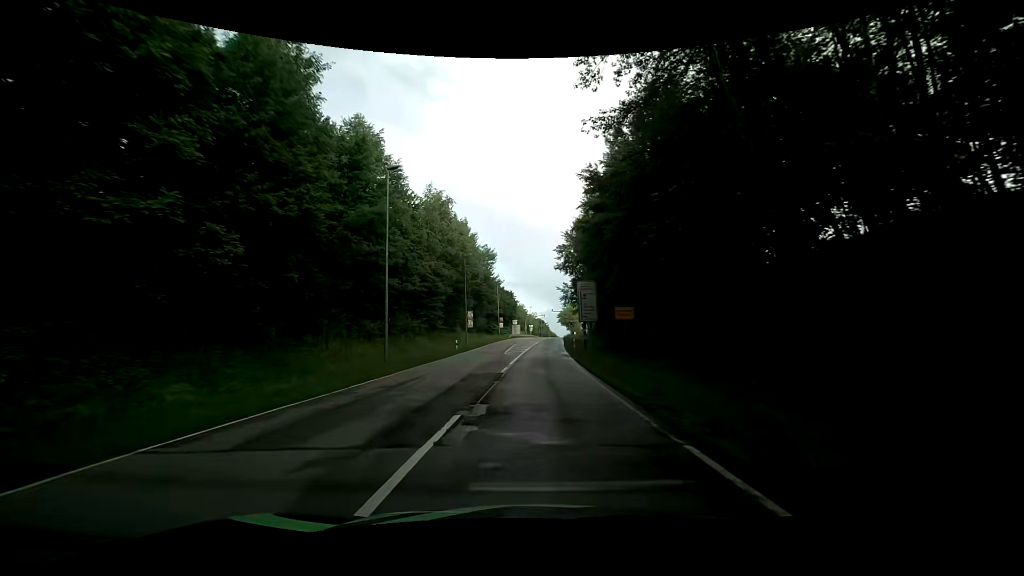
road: secondary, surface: asphalt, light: Day
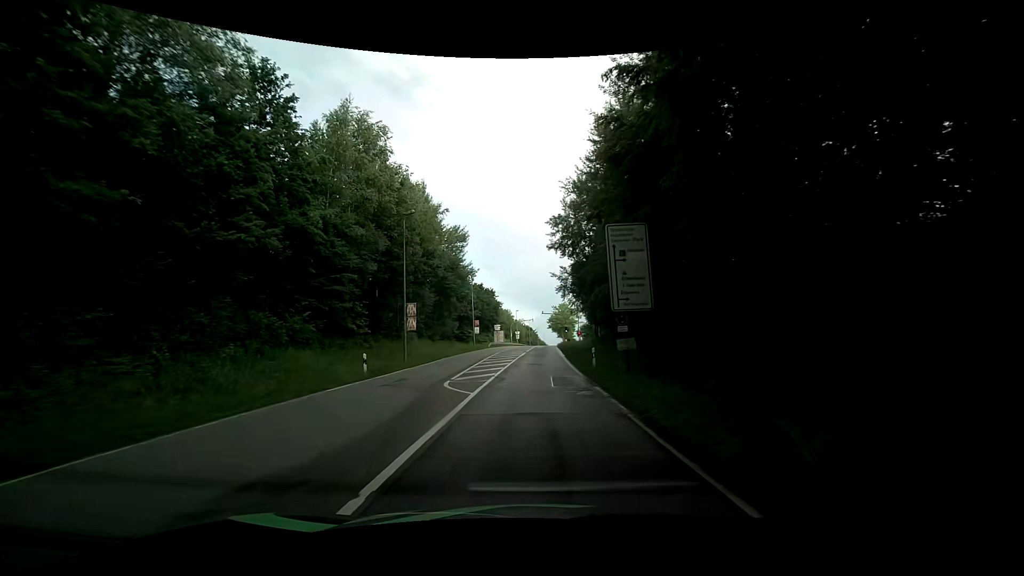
(+0.5, +21.6) m; +2°
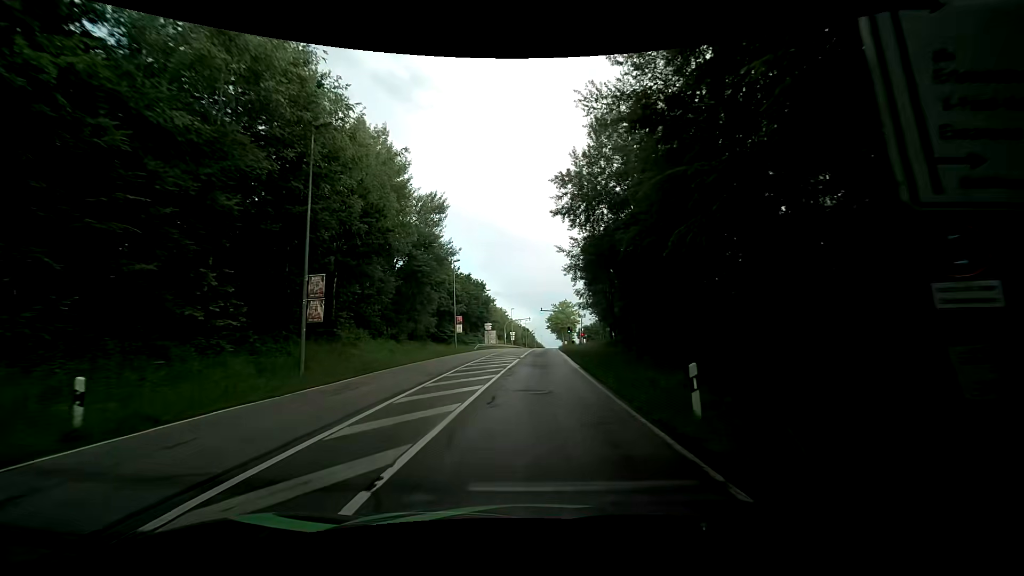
(-0.1, +14.4) m; 0°
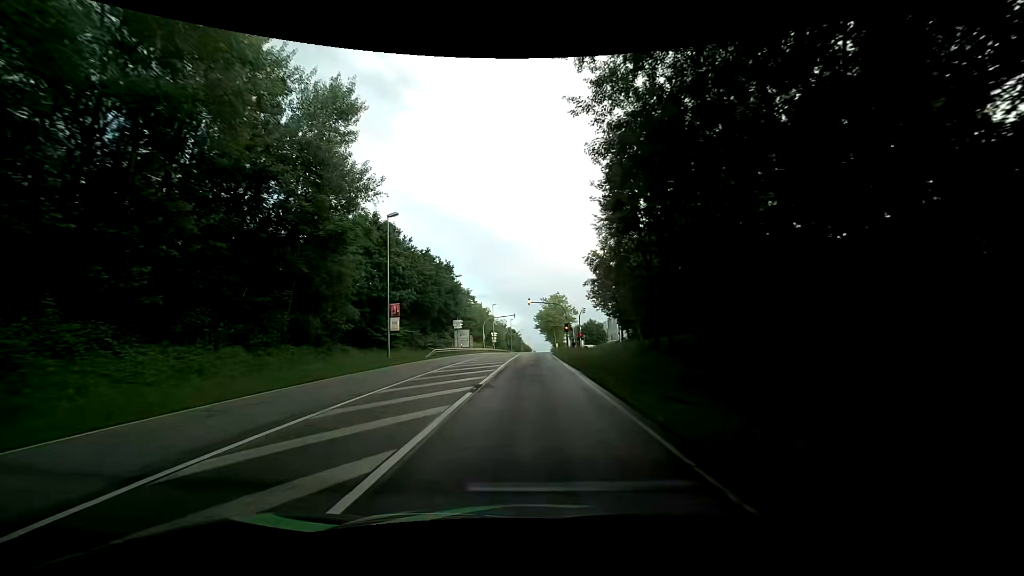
(+0.4, +21.3) m; +4°
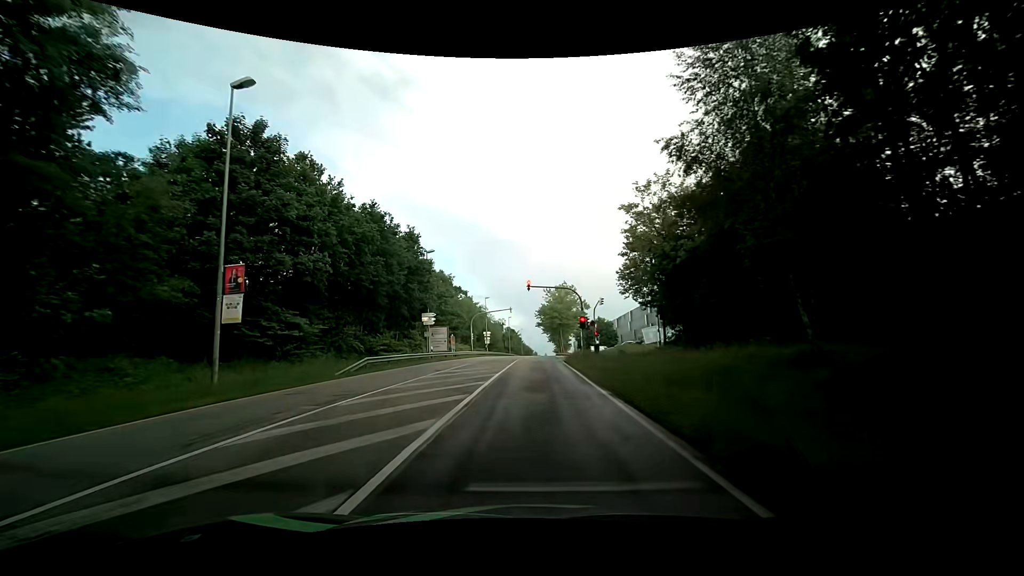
(-0.7, +18.2) m; -2°
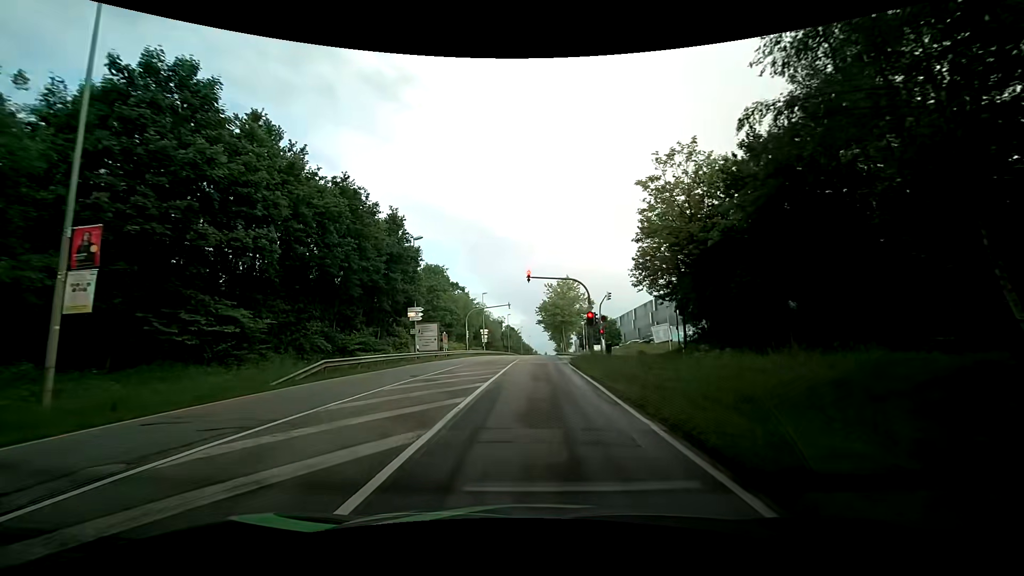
(0.0, +5.2) m; -1°
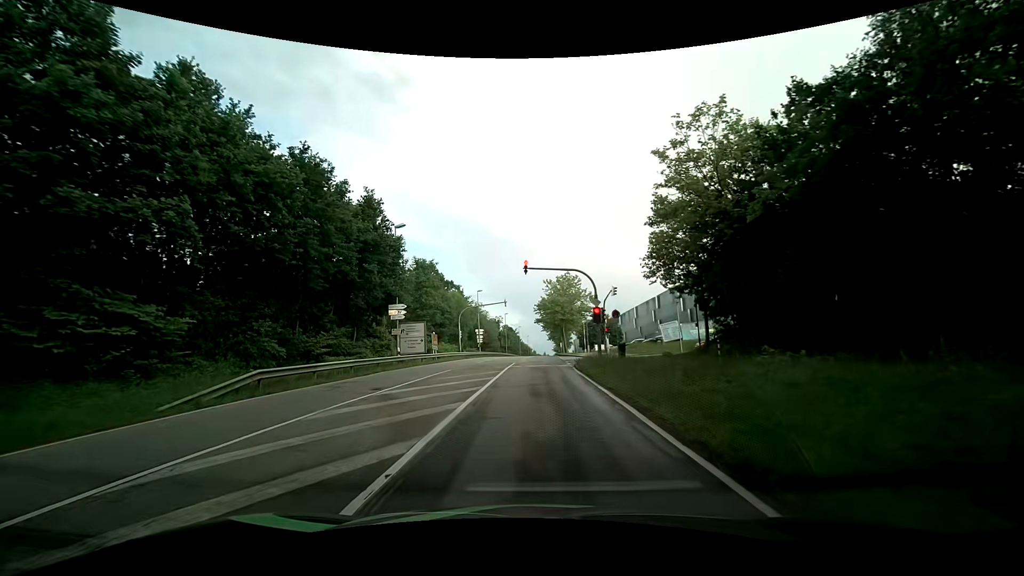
(+0.1, +4.7) m; +2°
(0, +10) (0, +20) (0, +30) (0, +40) (0, +50) (0, +60) (0, +70) (0, +80) (+1, +90) (+1, +100) m
